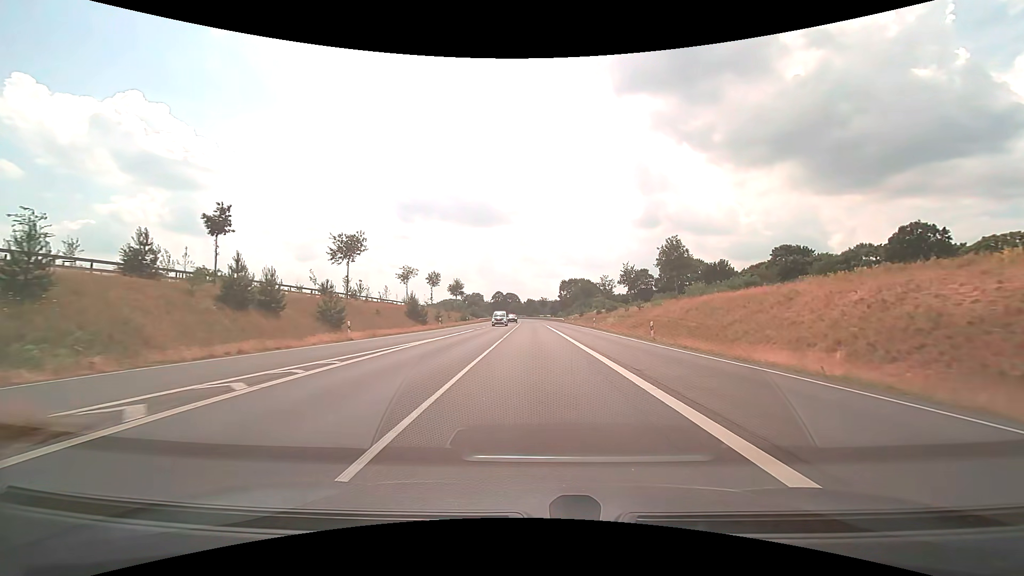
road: trunk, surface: asphalt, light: Day
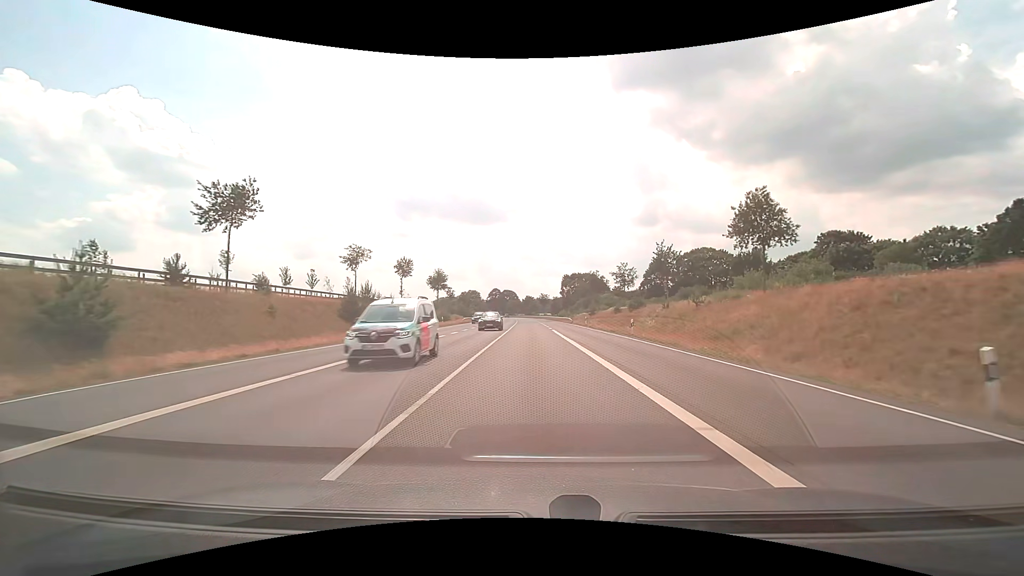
(0.0, +20.7) m; 0°
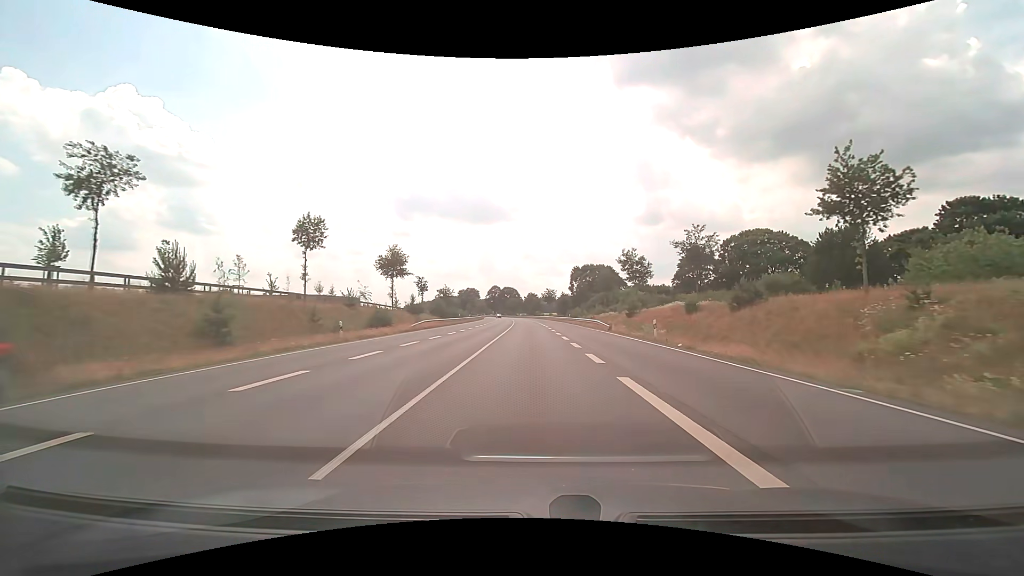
(-0.1, +31.5) m; 0°
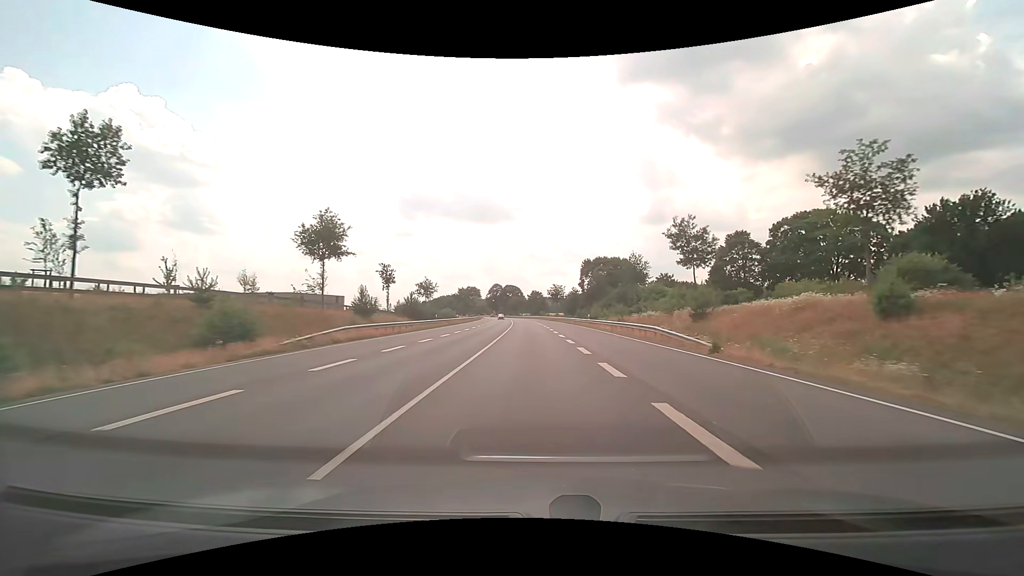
(-0.2, +21.1) m; -1°
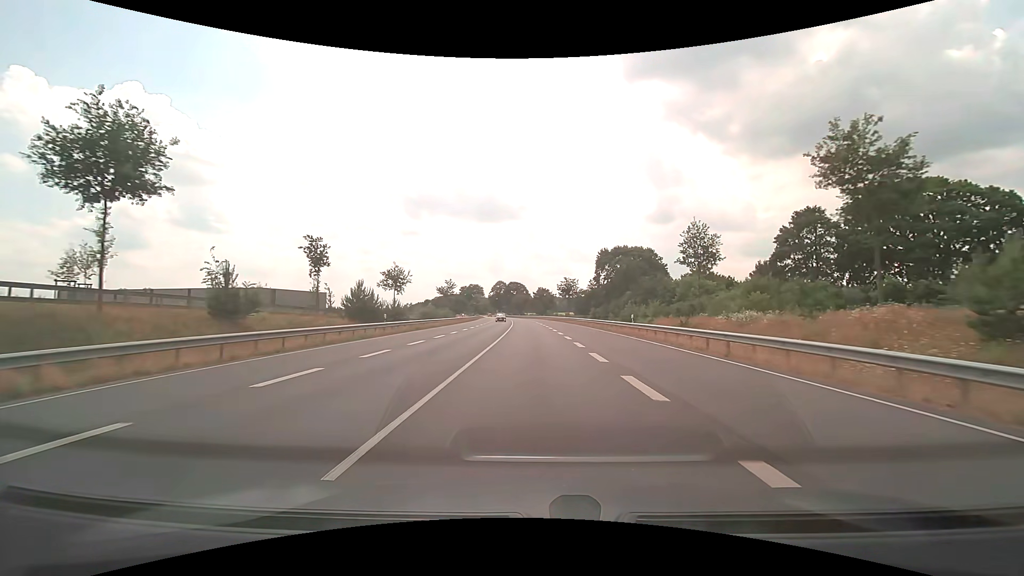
(-0.1, +21.0) m; -1°
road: primary
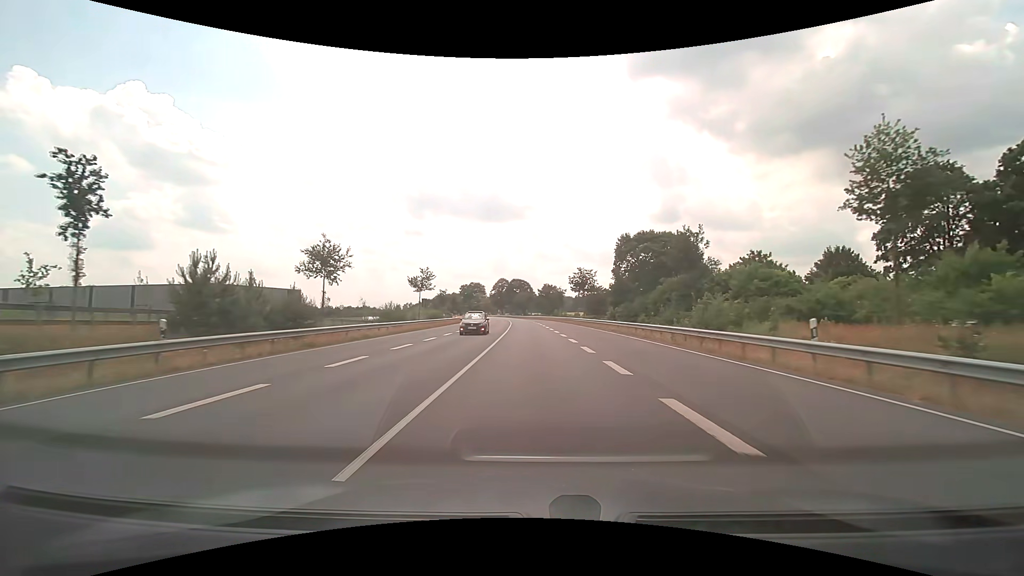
(0.0, +21.0) m; 0°
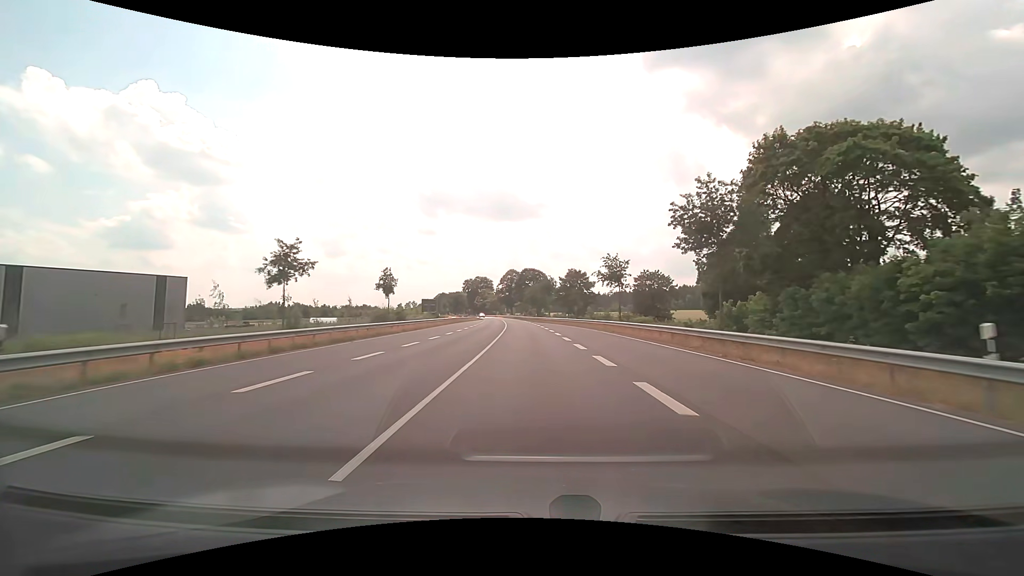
(-0.7, +52.6) m; -2°
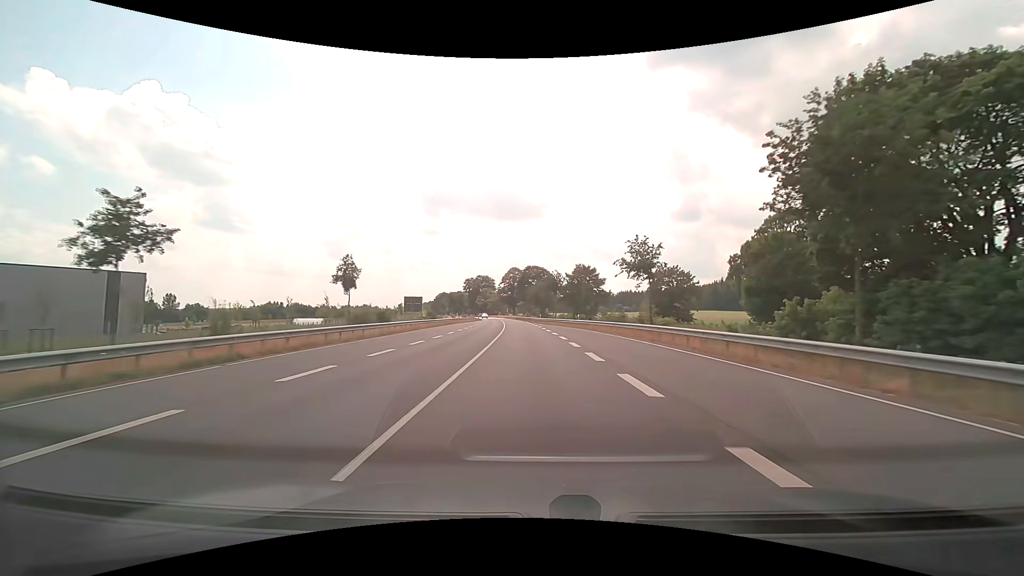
(0.0, +10.6) m; 0°
(0, +10) (0, +20) (0, +30) (-1, +40) (-1, +50) (-2, +60) (-2, +70) (-3, +80) (-4, +90) (-5, +100) m
